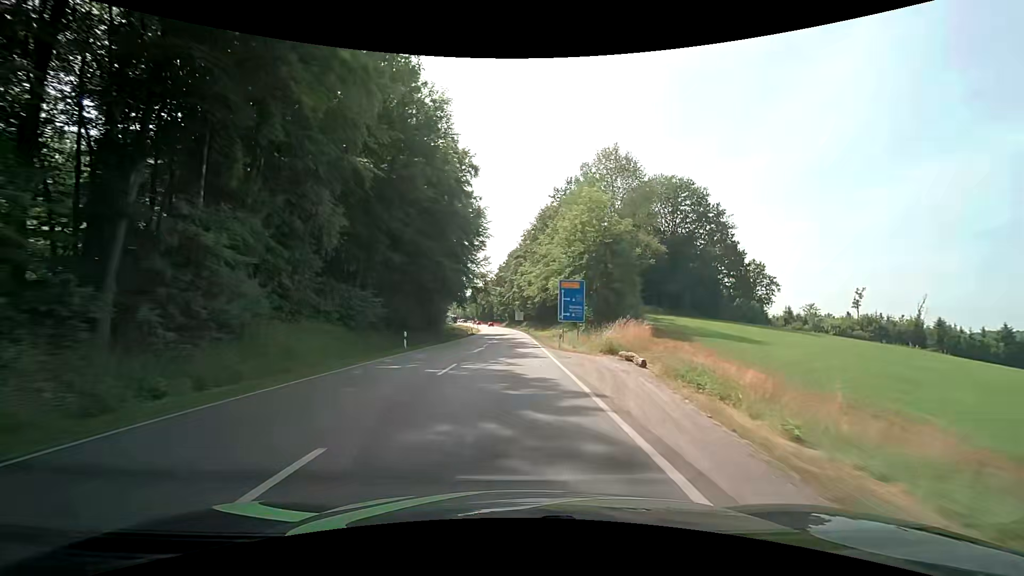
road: primary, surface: asphalt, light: Day
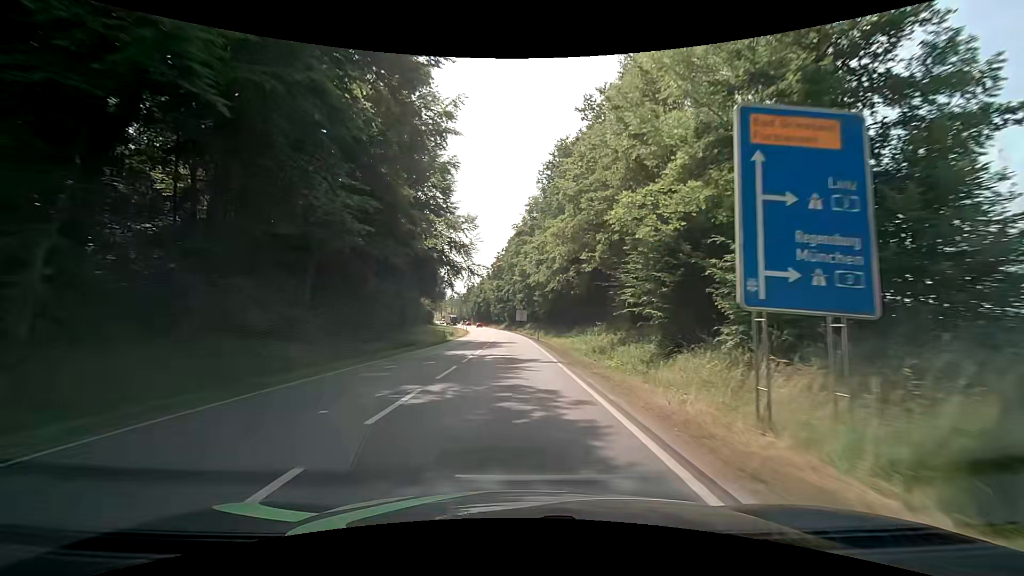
(0.0, +30.7) m; 0°
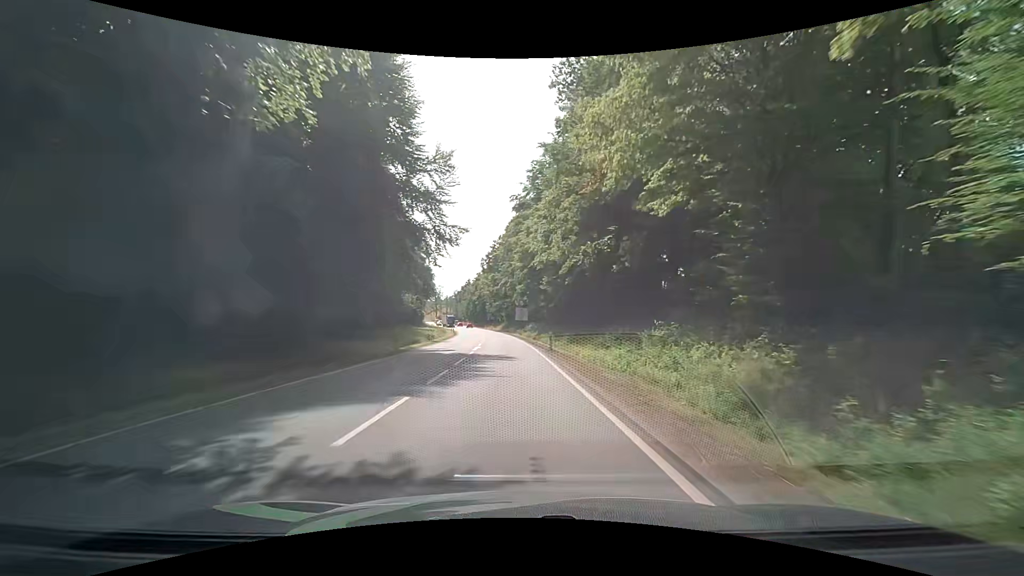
(-0.1, +19.0) m; -1°
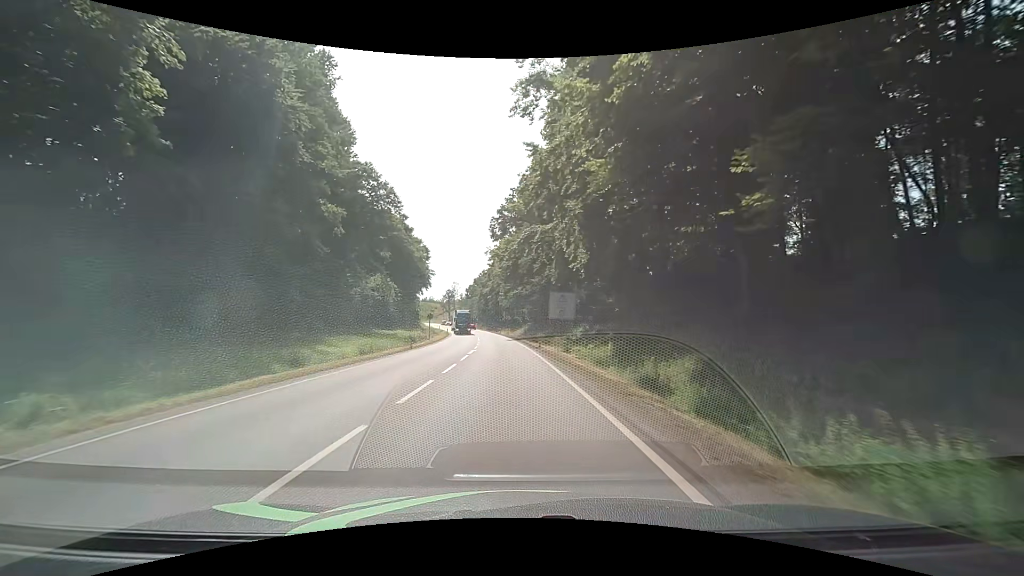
(-0.6, +44.5) m; -1°
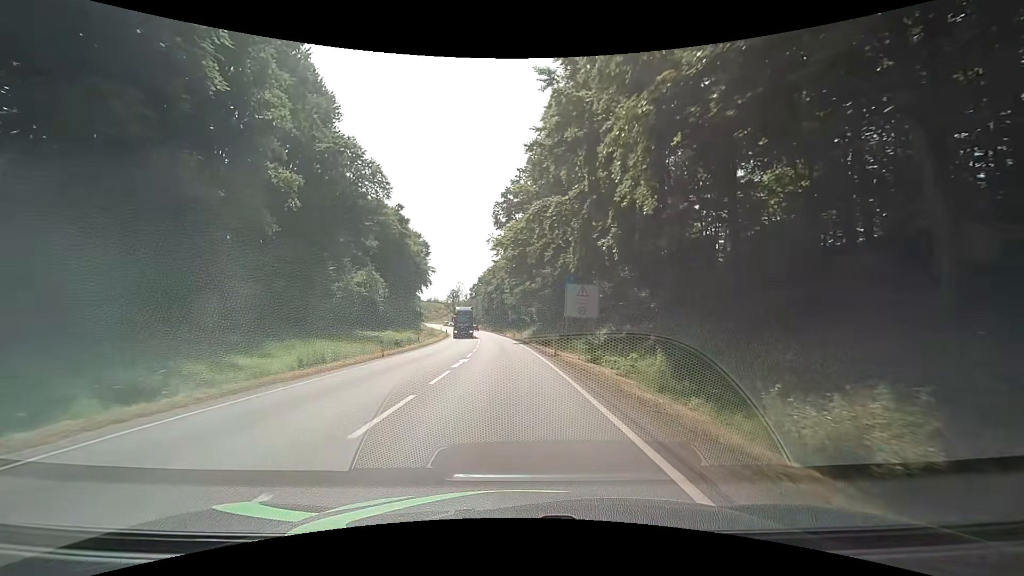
(-0.1, +8.9) m; -1°
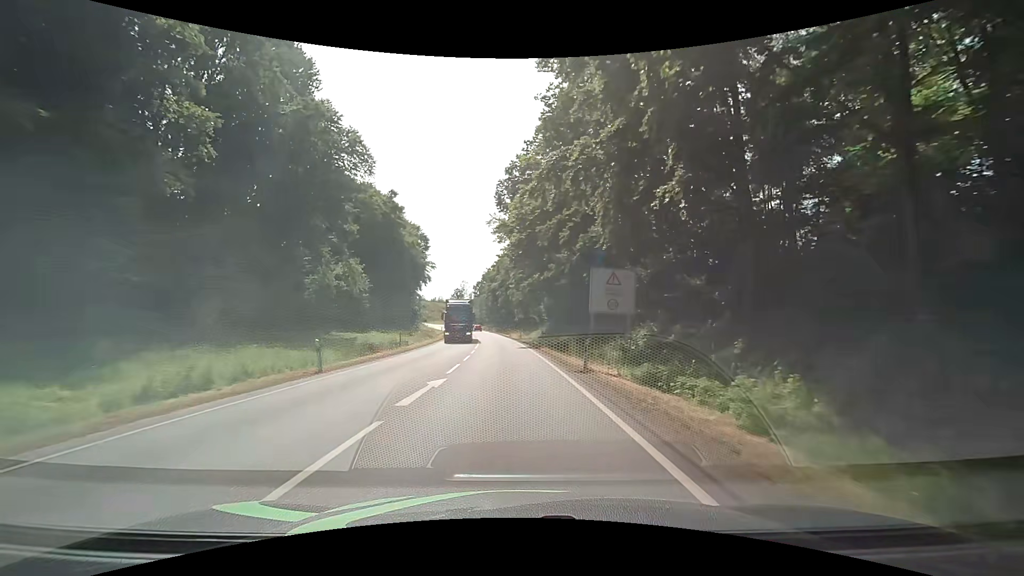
(-0.1, +8.9) m; -2°
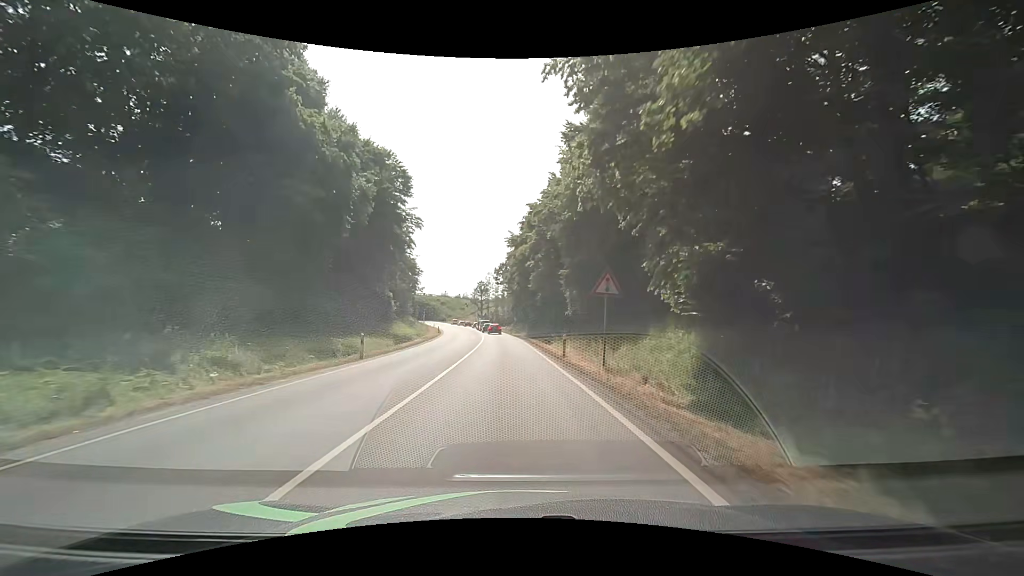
(-1.4, +44.9) m; -4°
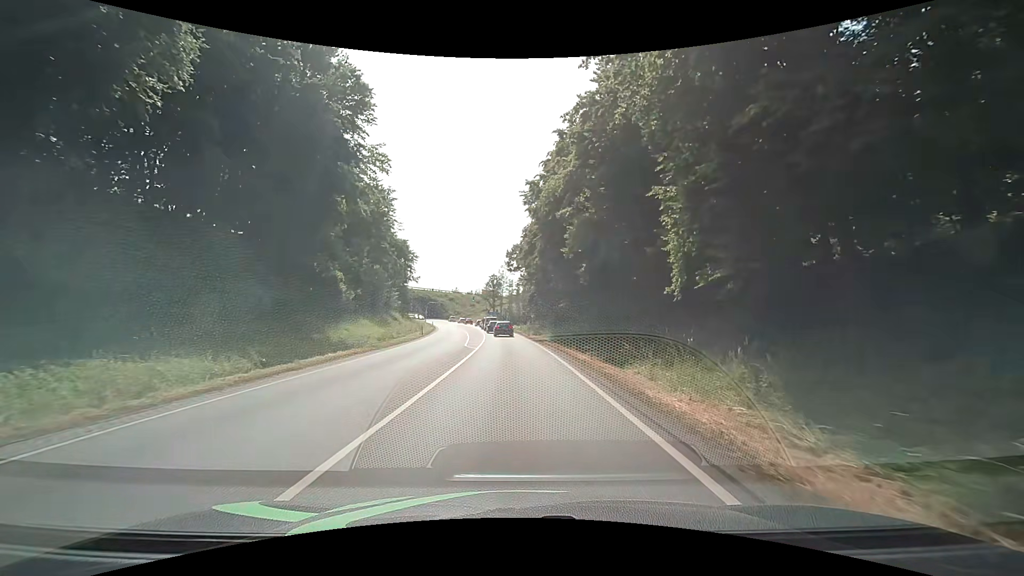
(-0.2, +22.5) m; -1°
(0, +10) (0, +20) (0, +30) (-1, +40) (-1, +50) (-2, +60) (-3, +70) (-4, +80) (-5, +90) (-7, +100) m
